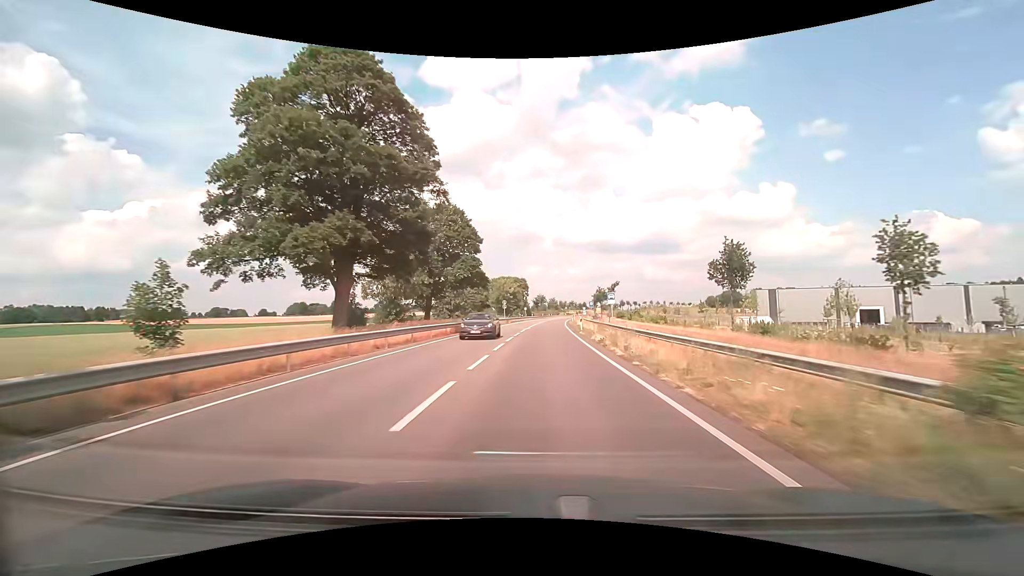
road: primary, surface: asphalt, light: Day
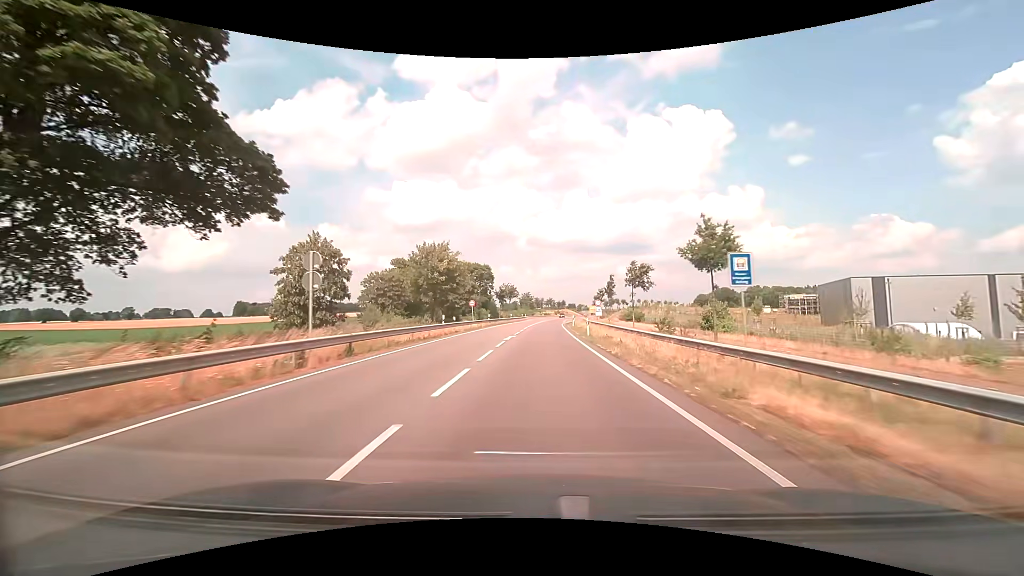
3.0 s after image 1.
(+1.6, +58.2) m; +3°
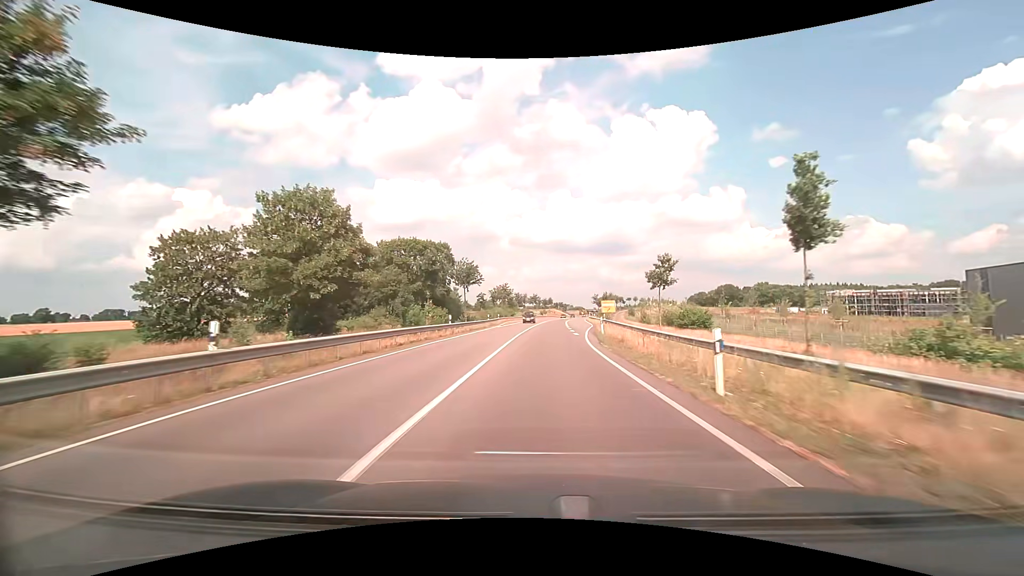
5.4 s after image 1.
(+0.8, +47.5) m; +2°
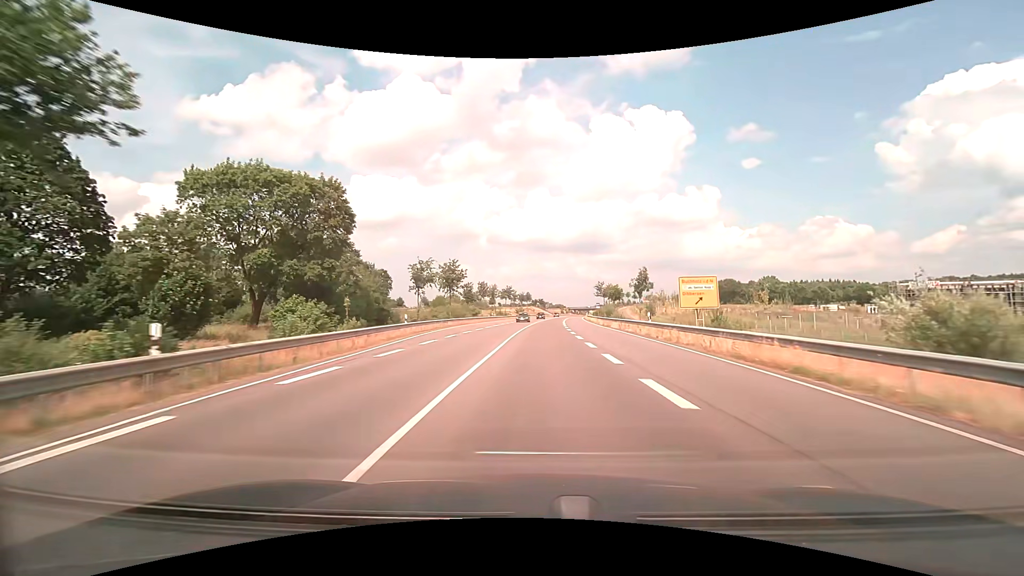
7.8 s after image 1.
(+1.1, +48.7) m; +3°
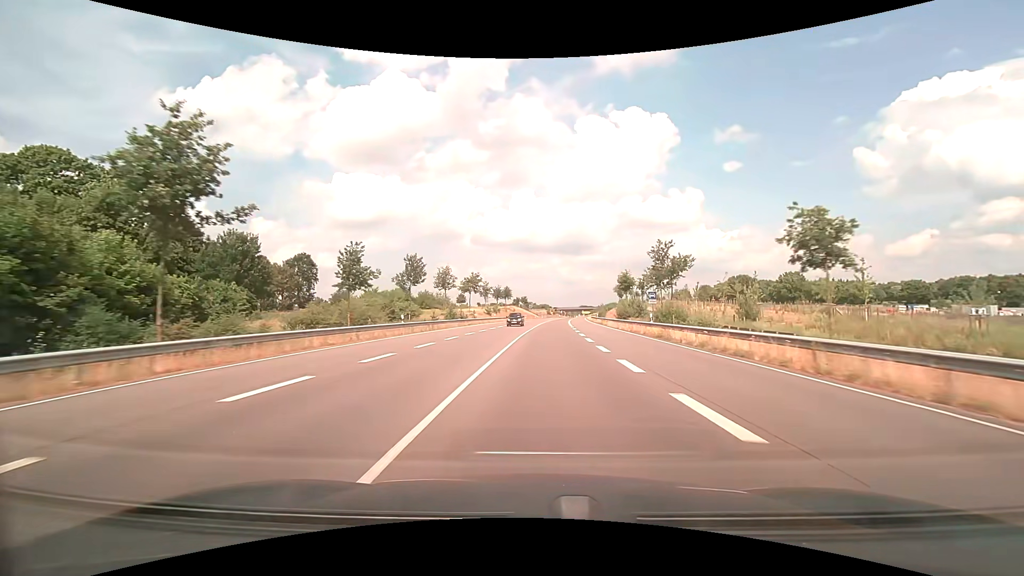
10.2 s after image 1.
(+0.9, +50.4) m; +2°
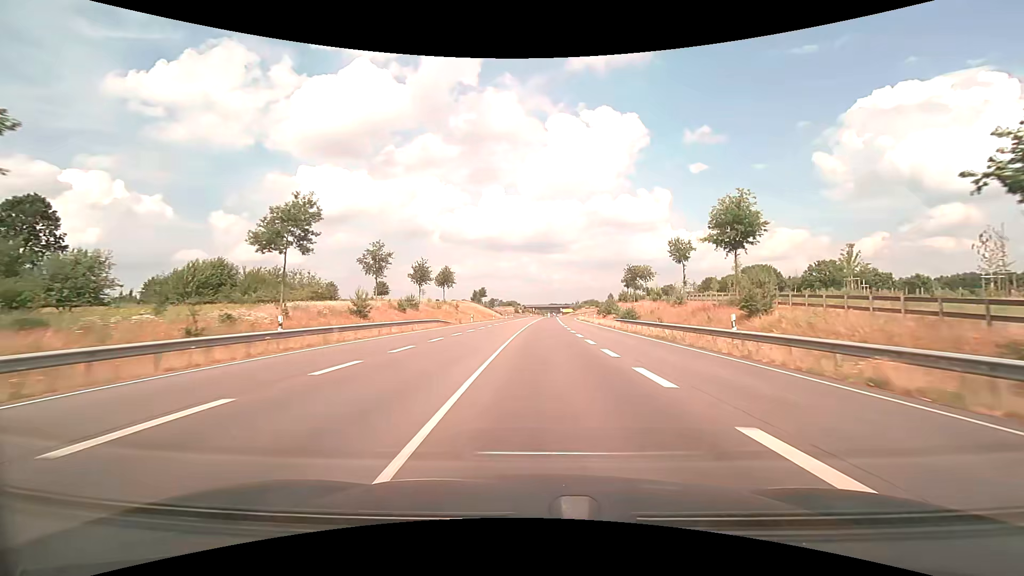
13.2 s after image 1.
(+1.9, +63.1) m; +3°
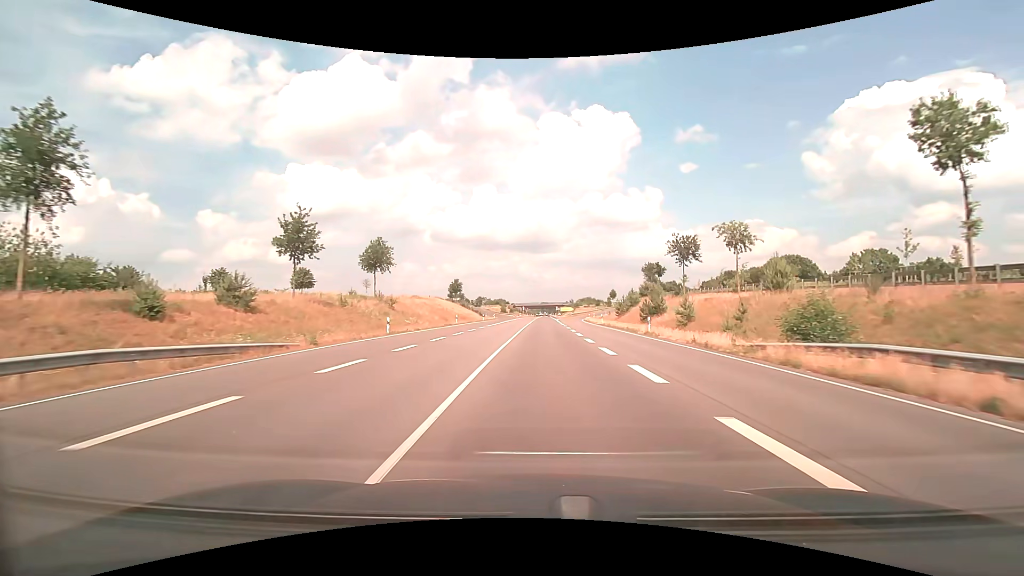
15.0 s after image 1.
(+0.4, +35.7) m; +1°
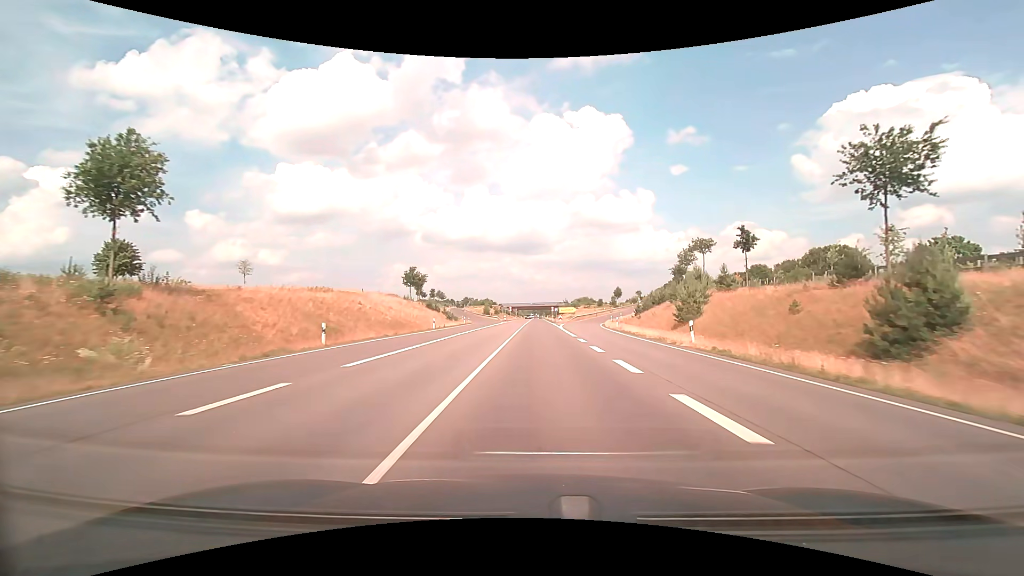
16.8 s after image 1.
(+0.4, +34.4) m; +1°
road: trunk
(0, +10) (0, +20) (0, +30) (0, +40) (0, +50) (0, +60) (+1, +70) (+1, +80) (+1, +90) (+1, +100) m
